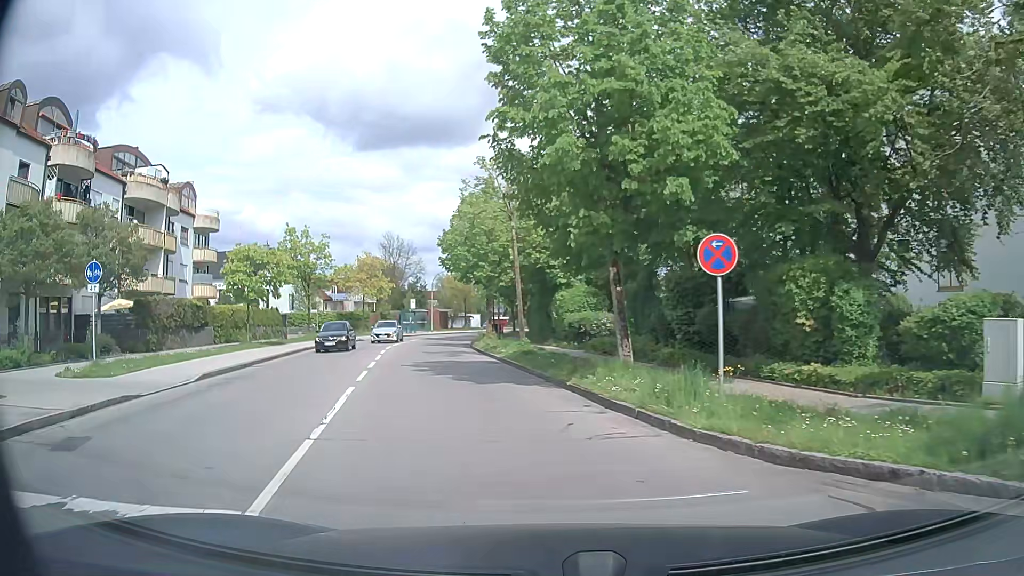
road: residential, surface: asphalt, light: Day
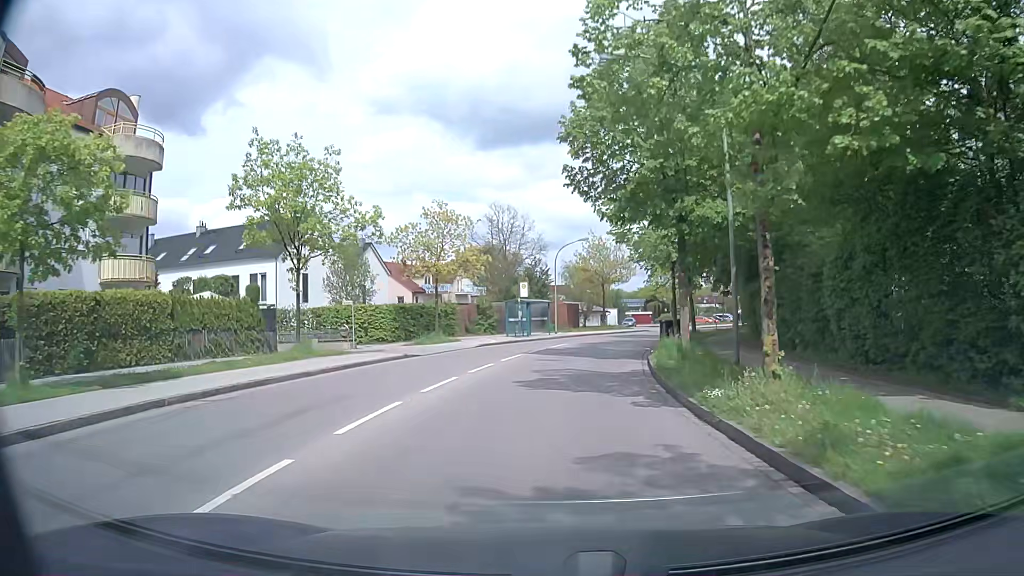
(-3.5, +26.7) m; -9°
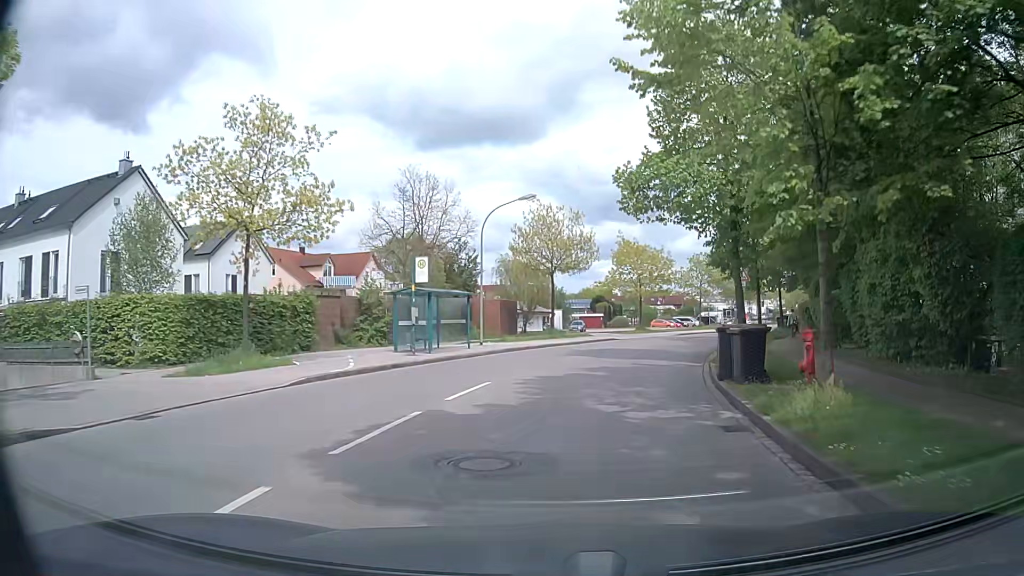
(+0.4, +18.9) m; +5°
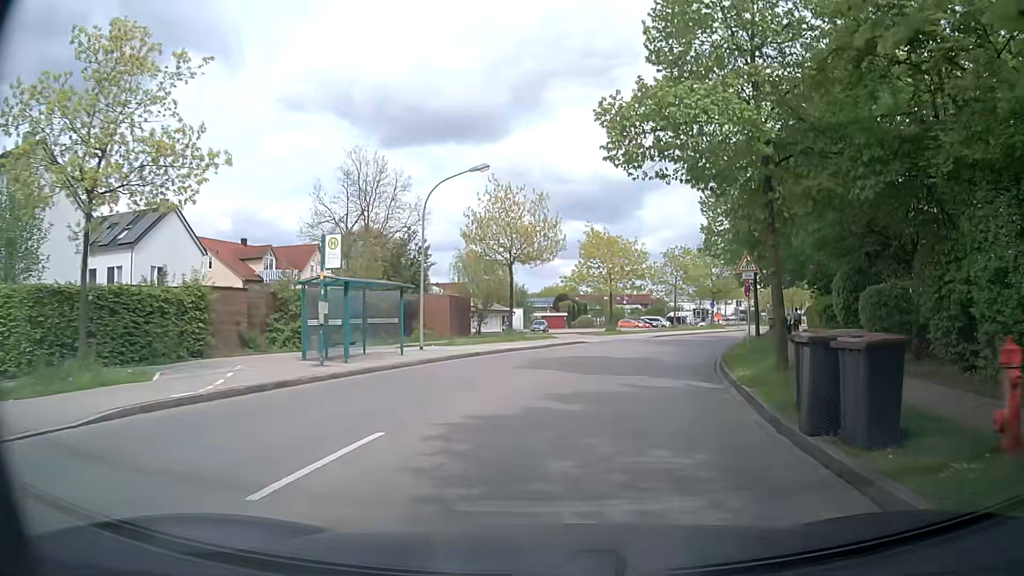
(+0.2, +6.3) m; +4°
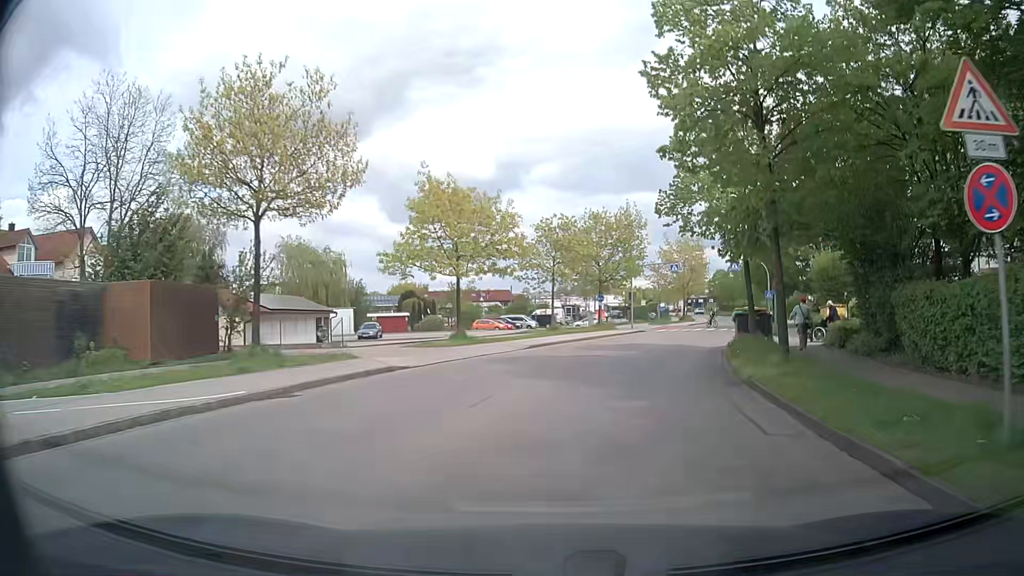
(+1.7, +18.8) m; +12°
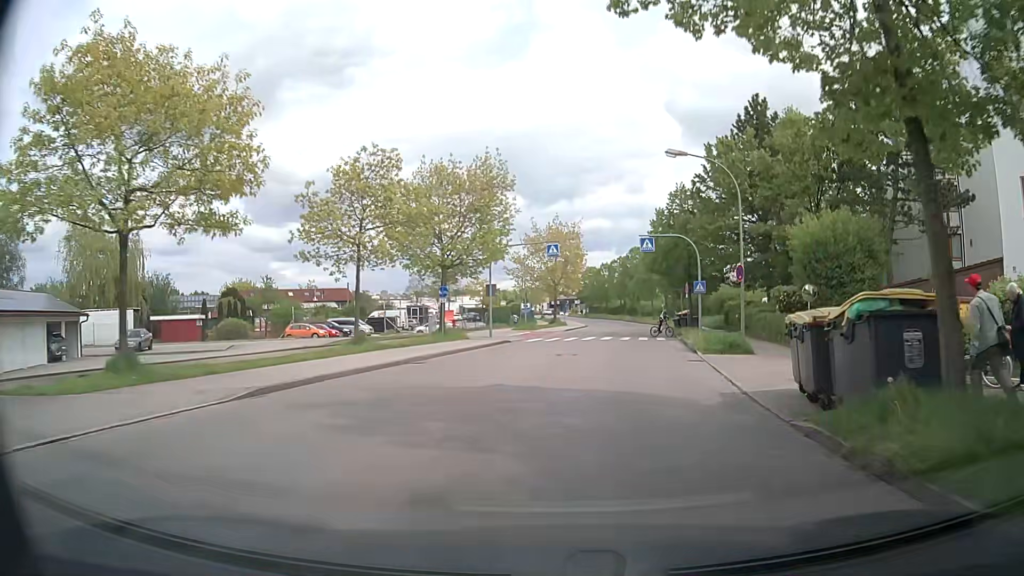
(+1.9, +18.0) m; +12°
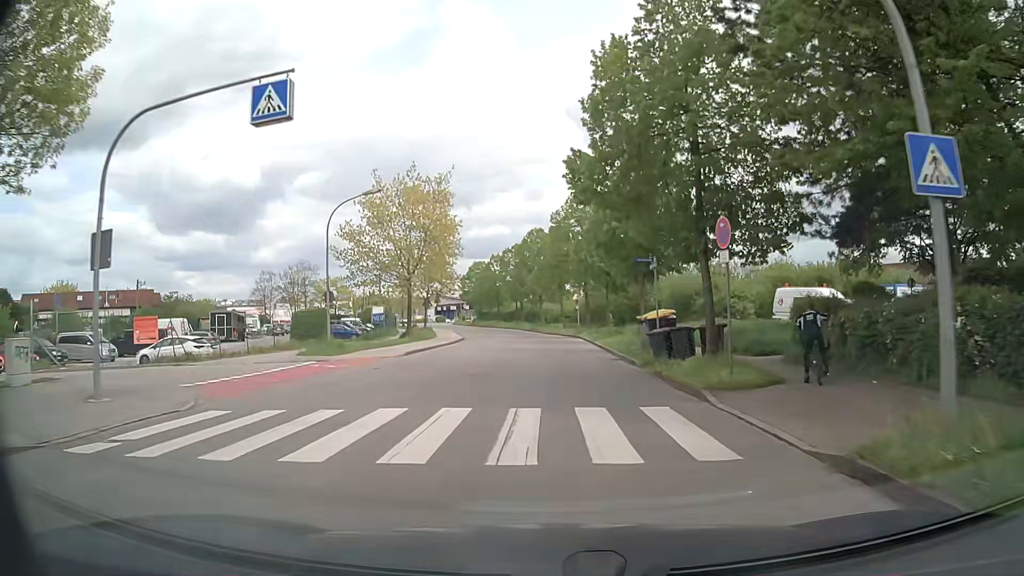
(+3.3, +30.1) m; +8°
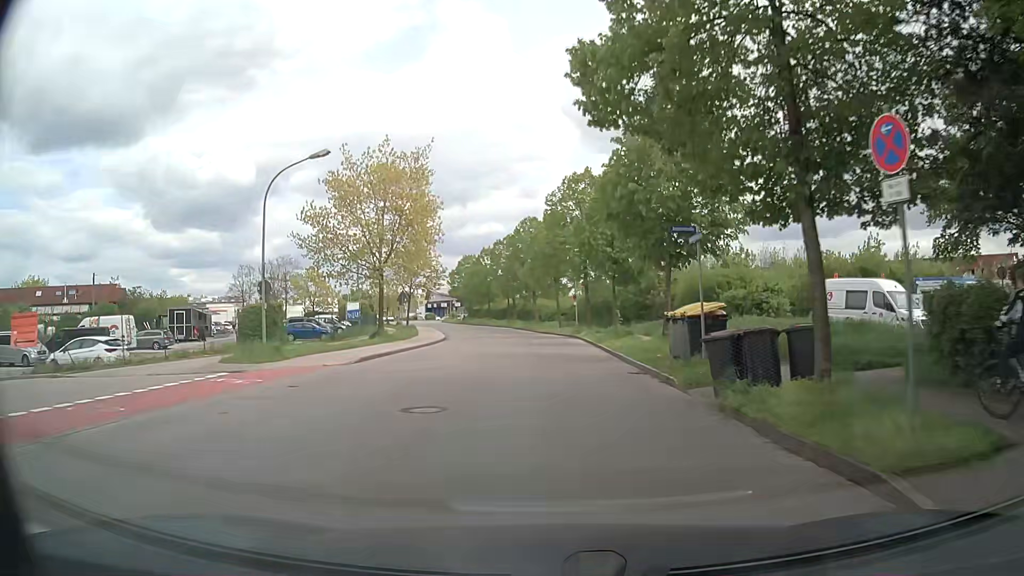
(0.0, +7.0) m; 0°
(0, +10) (0, +20) (0, +30) (0, +40) (-1, +50) (-2, +60) (-3, +70) (-5, +80) (-8, +89) (-11, +99) m
